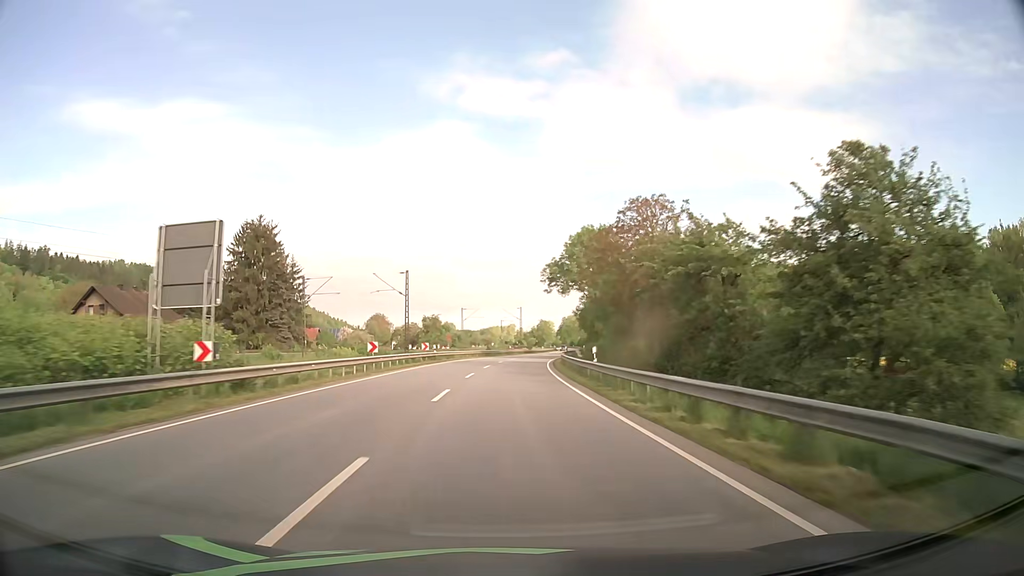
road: primary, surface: asphalt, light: Day
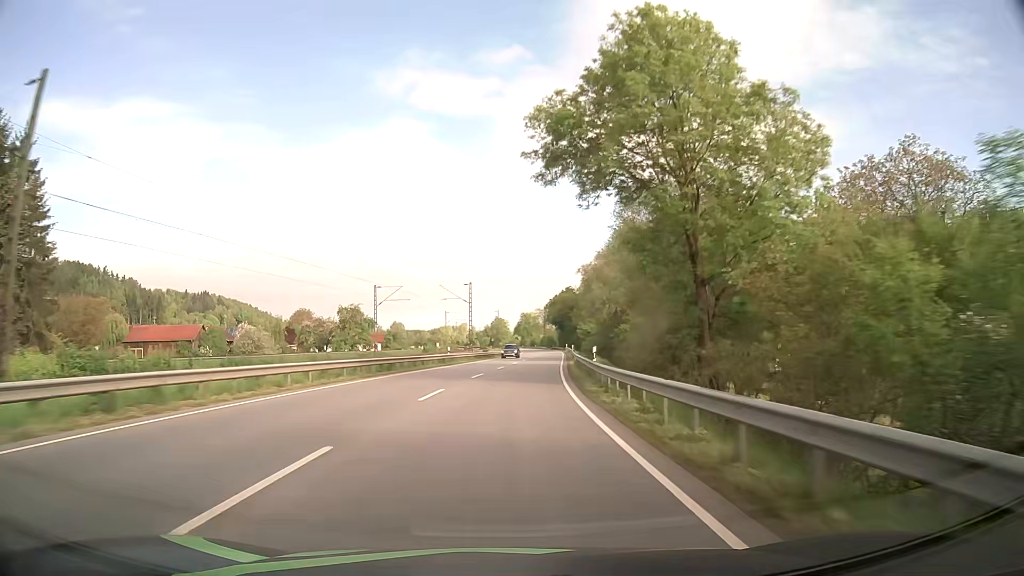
(+1.3, +48.3) m; +4°
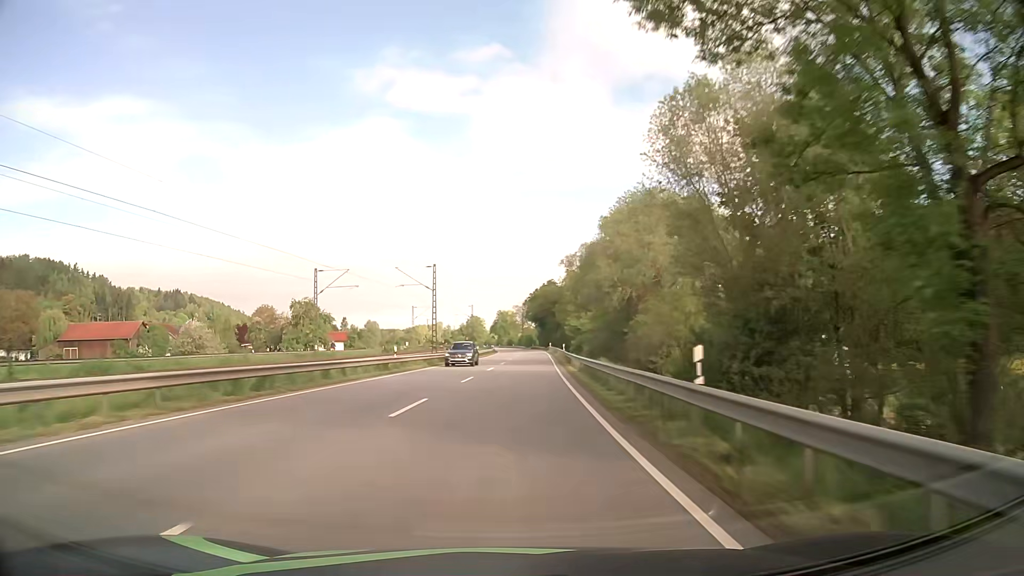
(+0.4, +16.1) m; +2°
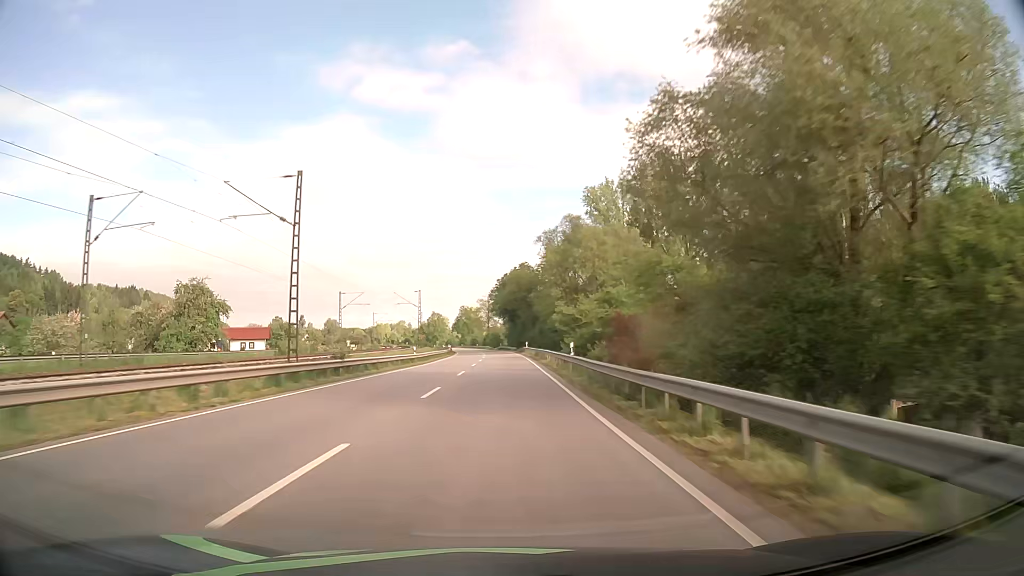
(+1.0, +32.2) m; +3°
